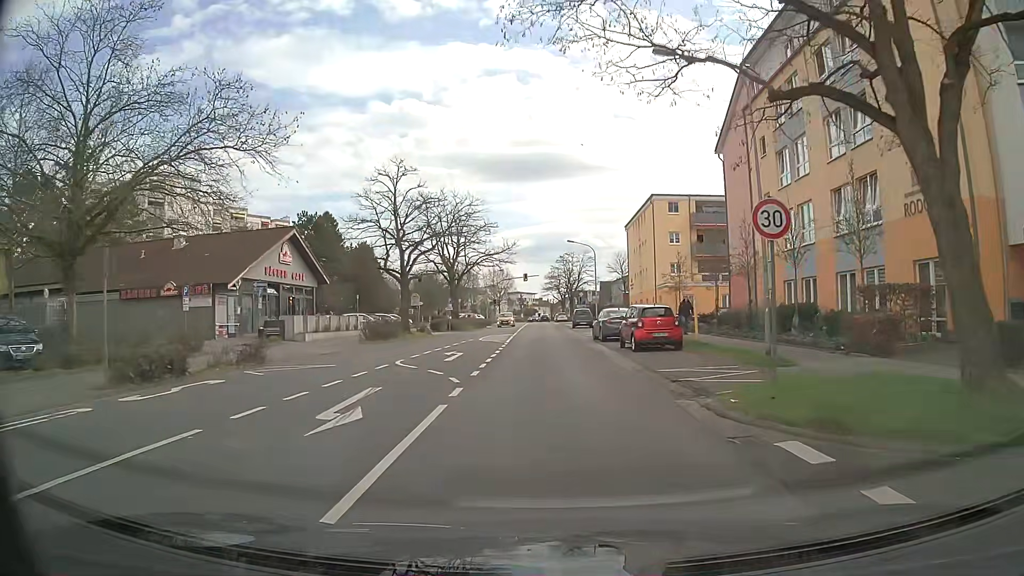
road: tertiary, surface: asphalt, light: Day
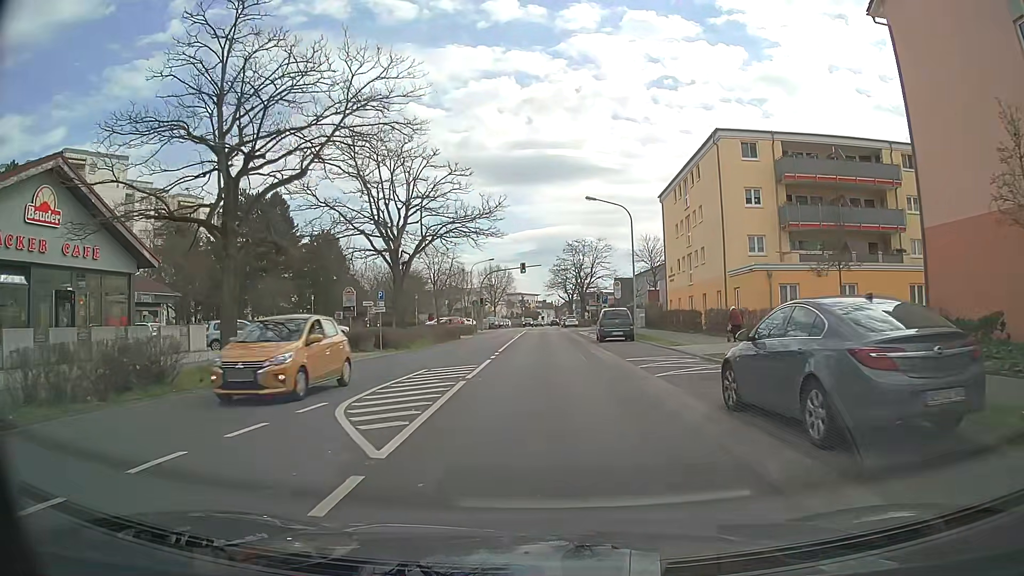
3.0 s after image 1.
(-0.1, +23.9) m; -2°
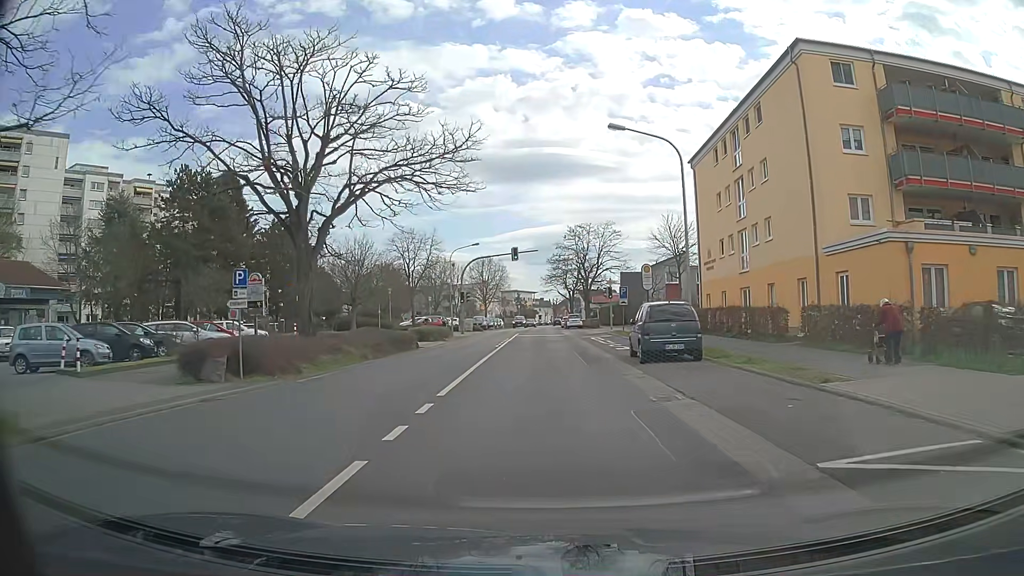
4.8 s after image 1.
(+0.4, +14.3) m; +1°
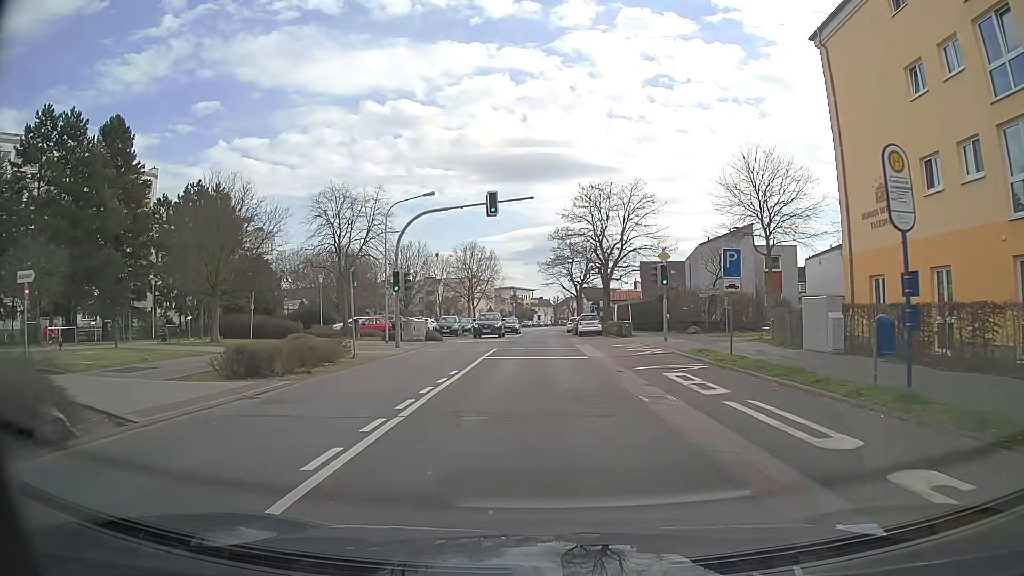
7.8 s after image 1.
(+0.2, +23.9) m; +1°
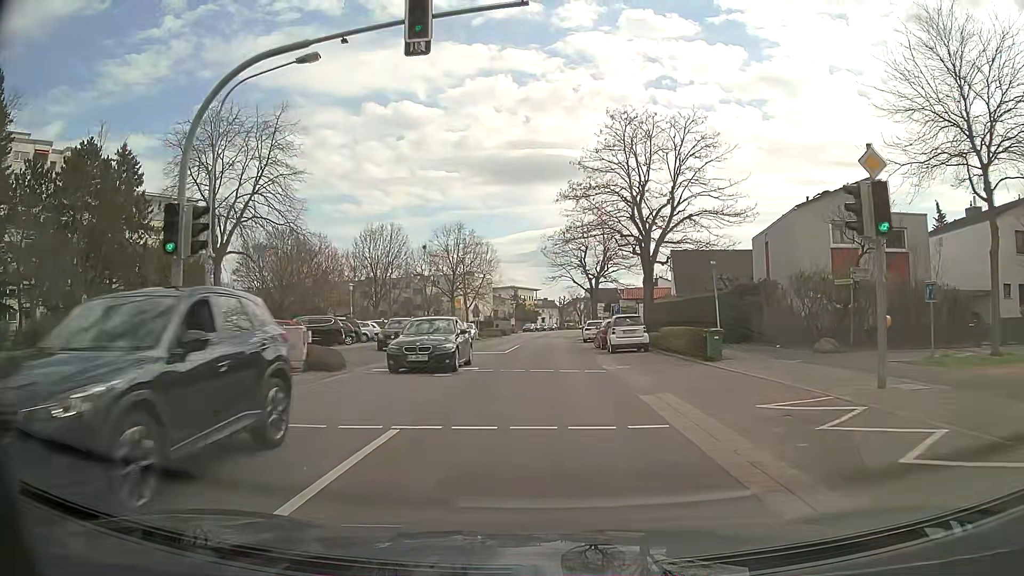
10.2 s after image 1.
(-0.2, +19.2) m; 0°
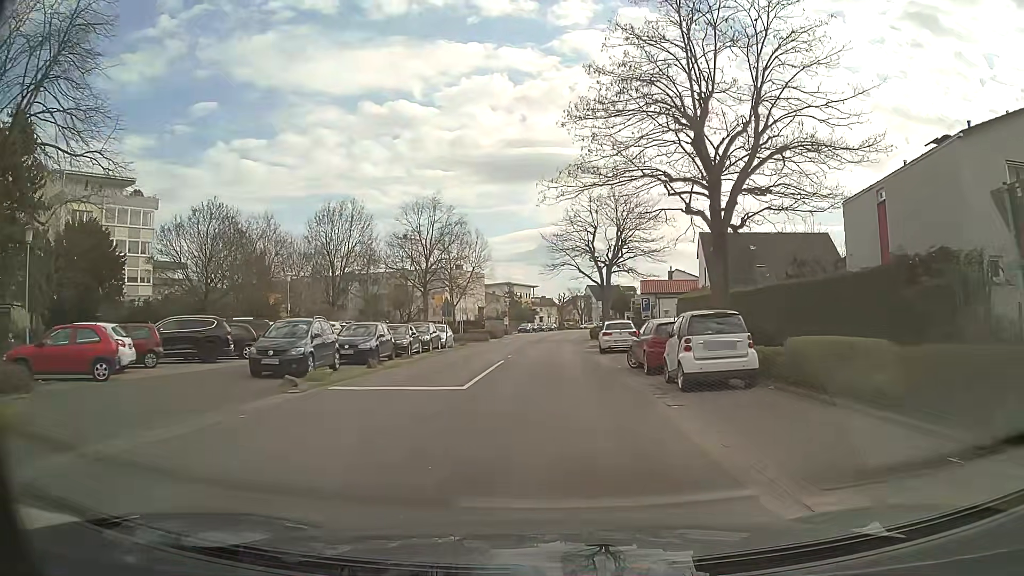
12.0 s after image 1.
(-0.1, +14.4) m; 0°
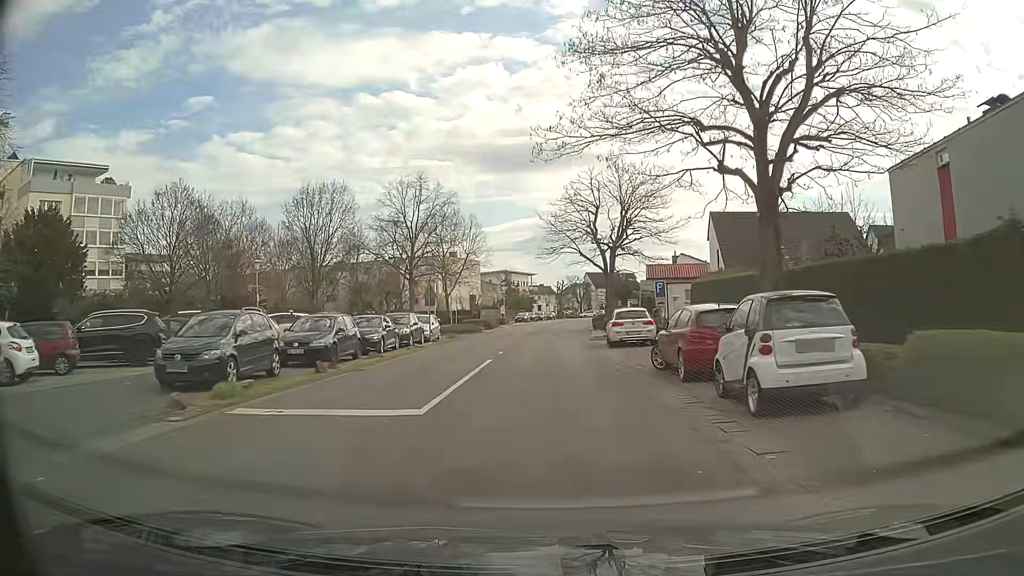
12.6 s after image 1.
(0.0, +4.8) m; 0°
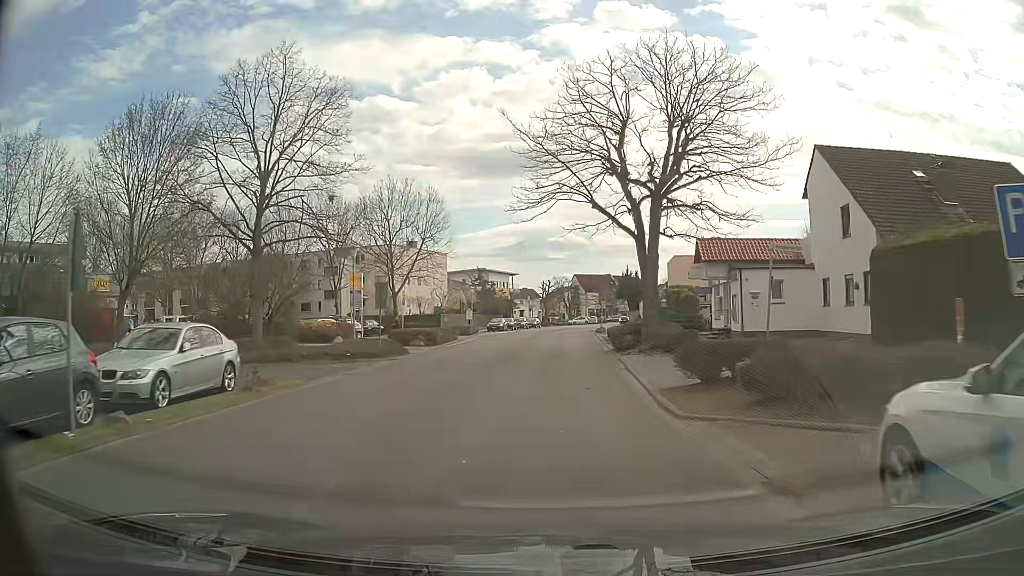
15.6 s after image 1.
(+0.1, +24.3) m; +2°
(0, +10) (0, +20) (0, +30) (0, +40) (+1, +50) (+1, +60) (+2, +70) (+3, +80) (+5, +90) (+6, +100) m
